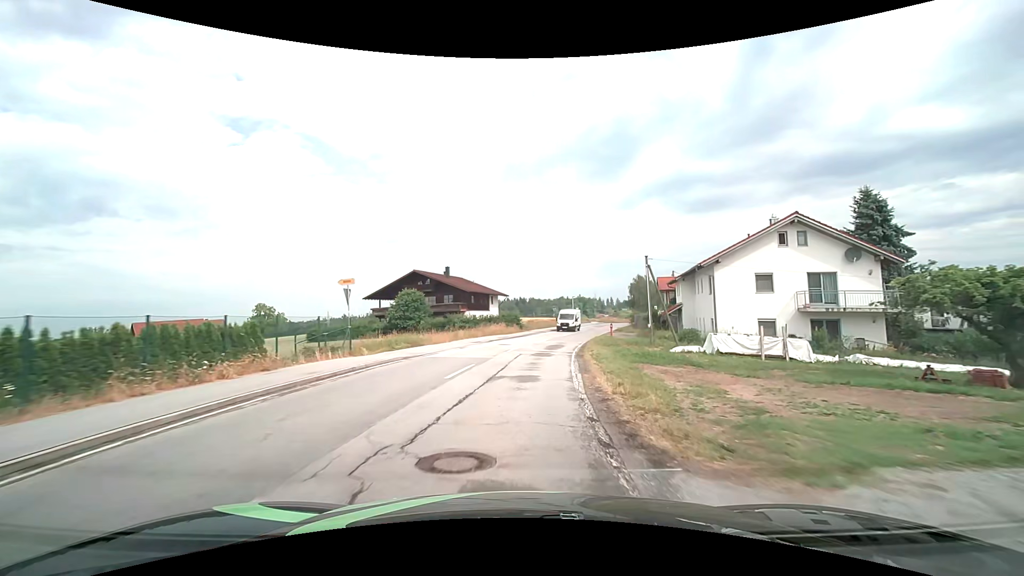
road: tertiary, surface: asphalt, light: Day
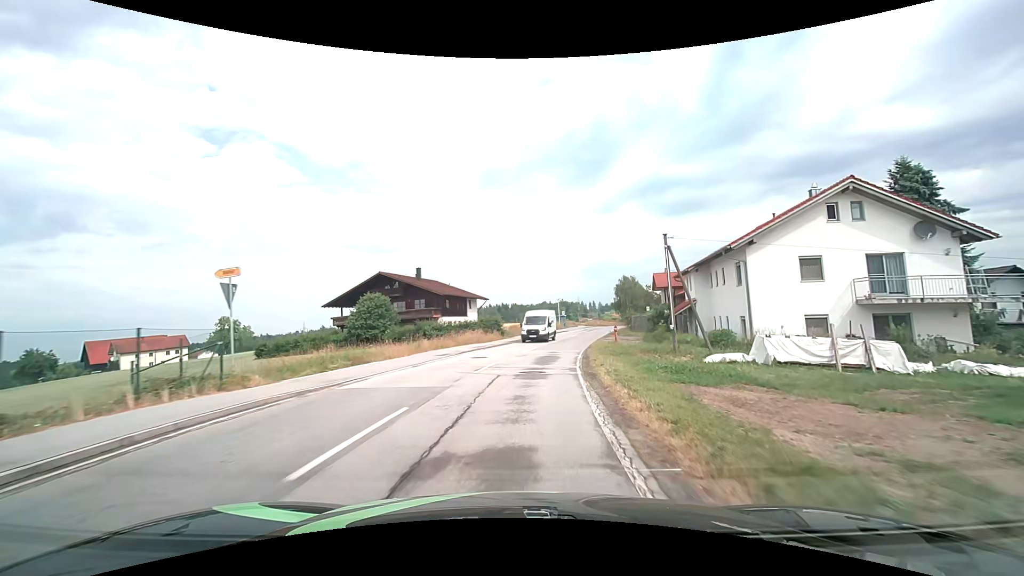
(+0.1, +7.6) m; +2°
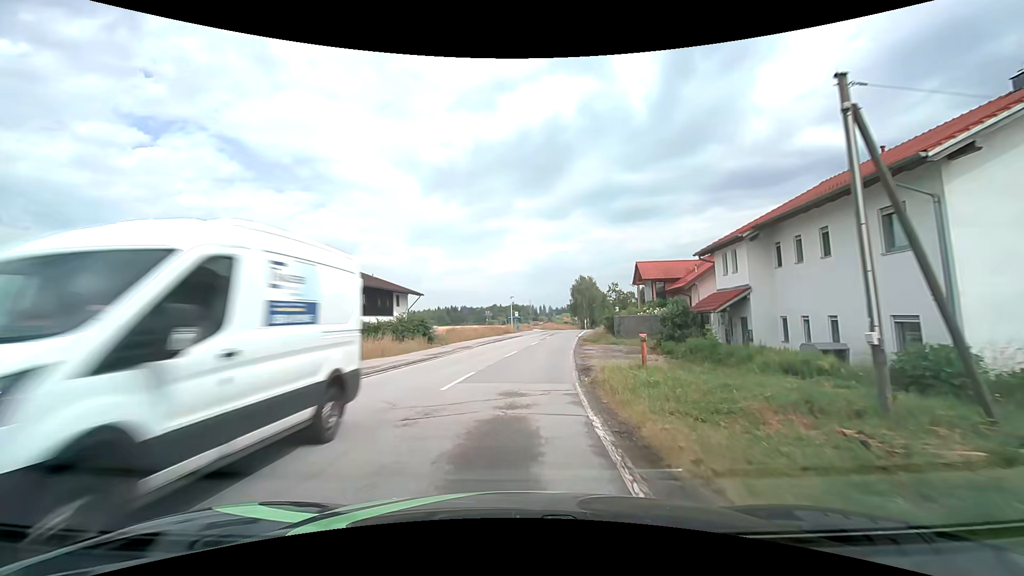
(+0.6, +15.1) m; +5°
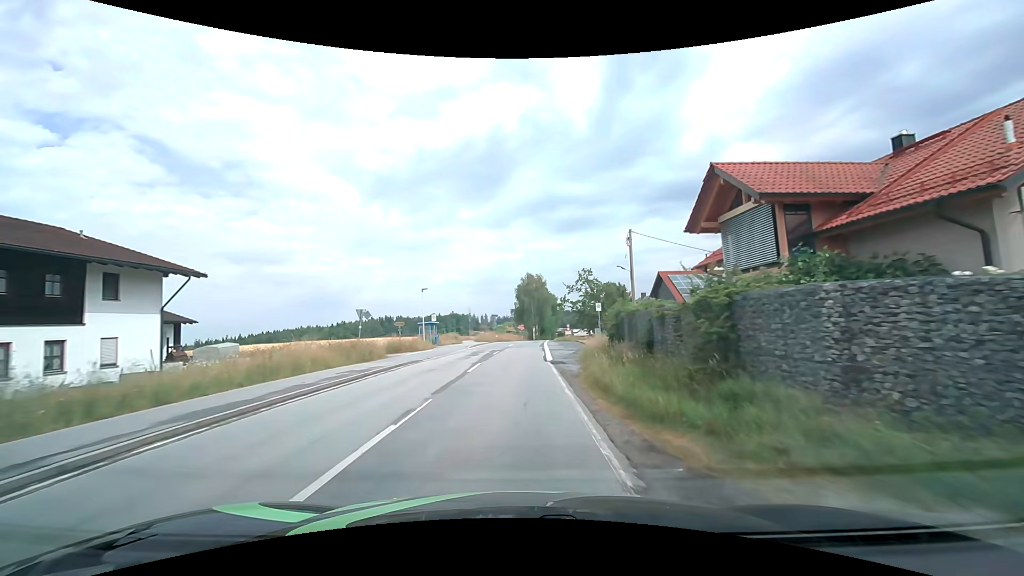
(+2.3, +30.0) m; +7°
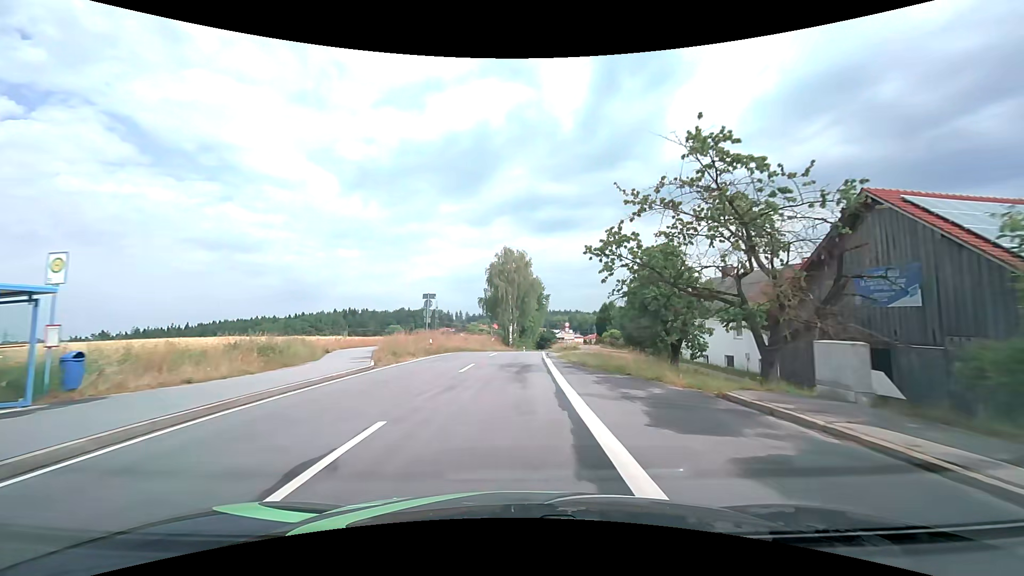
(+0.8, +38.9) m; +3°
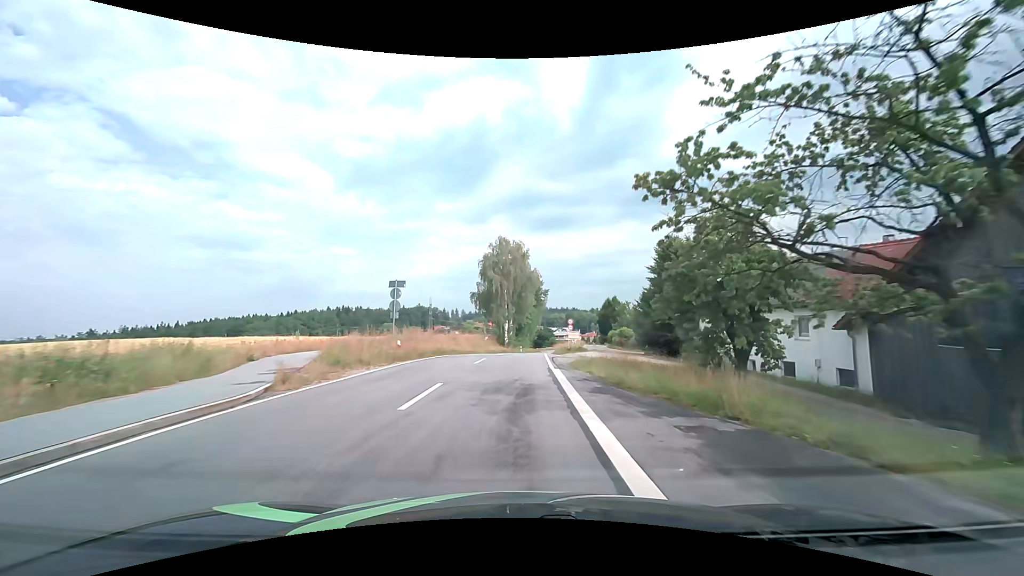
(0.0, +7.9) m; 0°
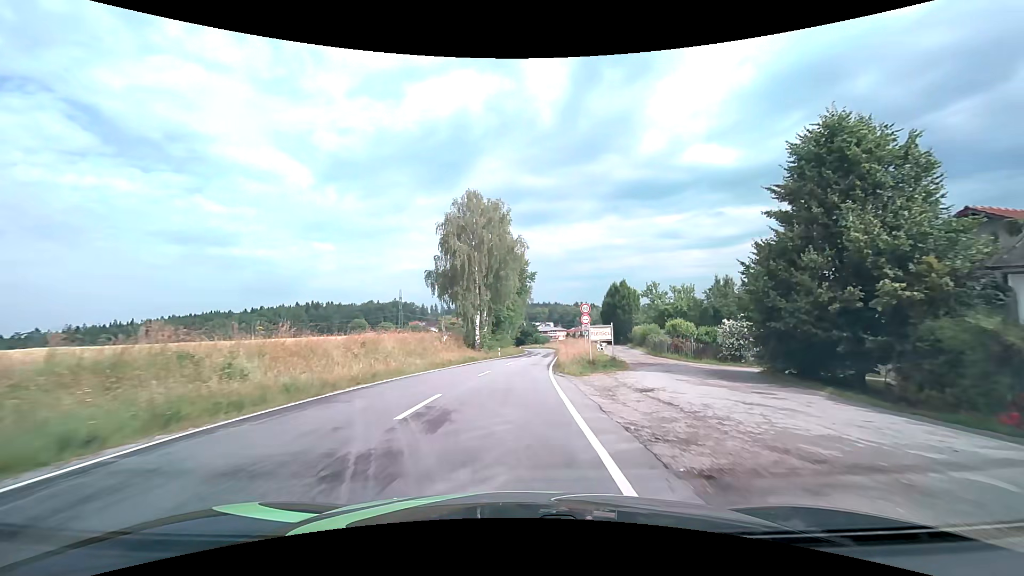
(+0.4, +24.1) m; +2°
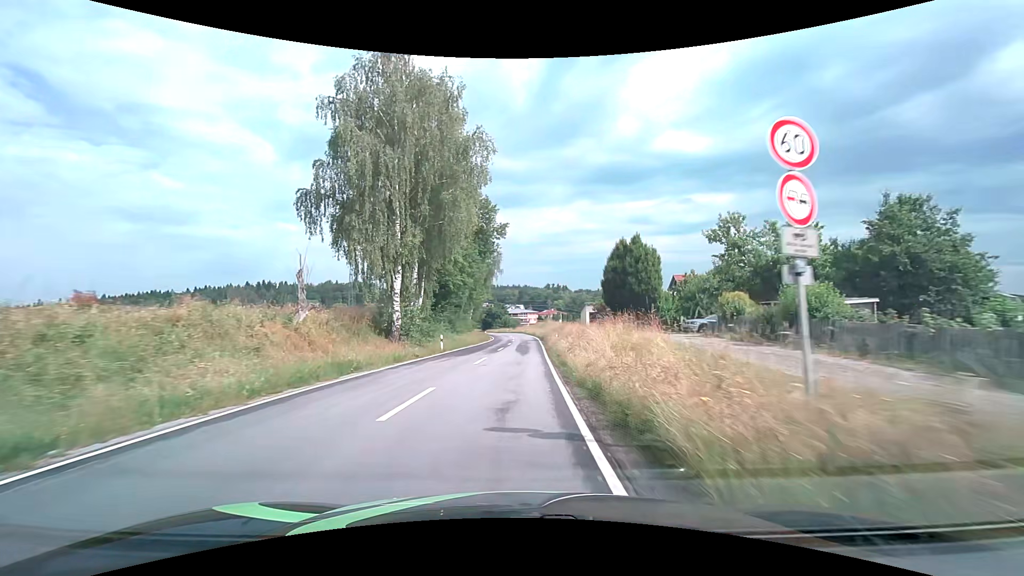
(+0.8, +24.8) m; +4°
(0, +10) (0, +20) (+1, +30) (+1, +40) (+1, +50) (+1, +60) (+1, +70) (+1, +80) (0, +90) (-1, +100) m
